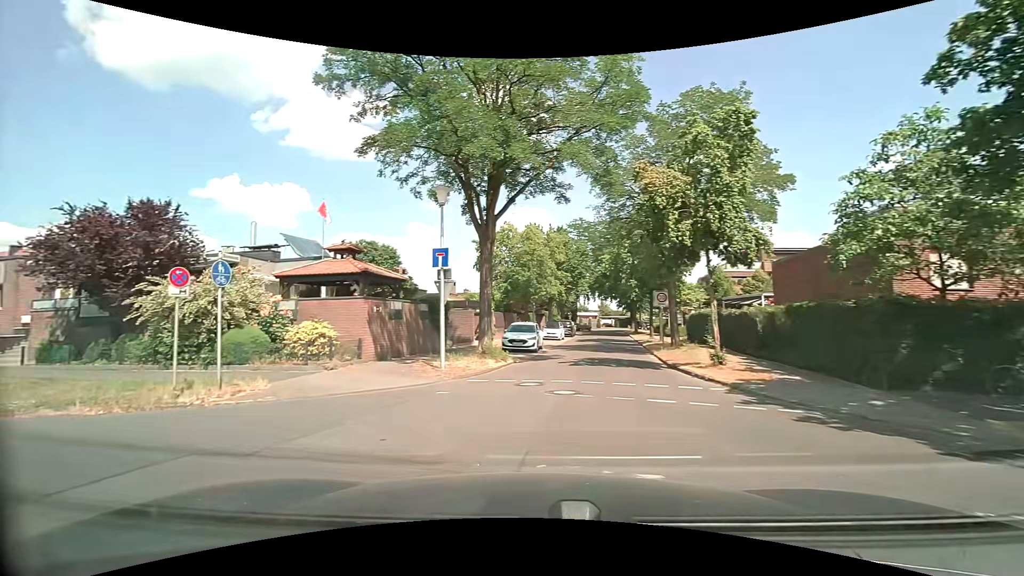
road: residential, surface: paved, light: Day
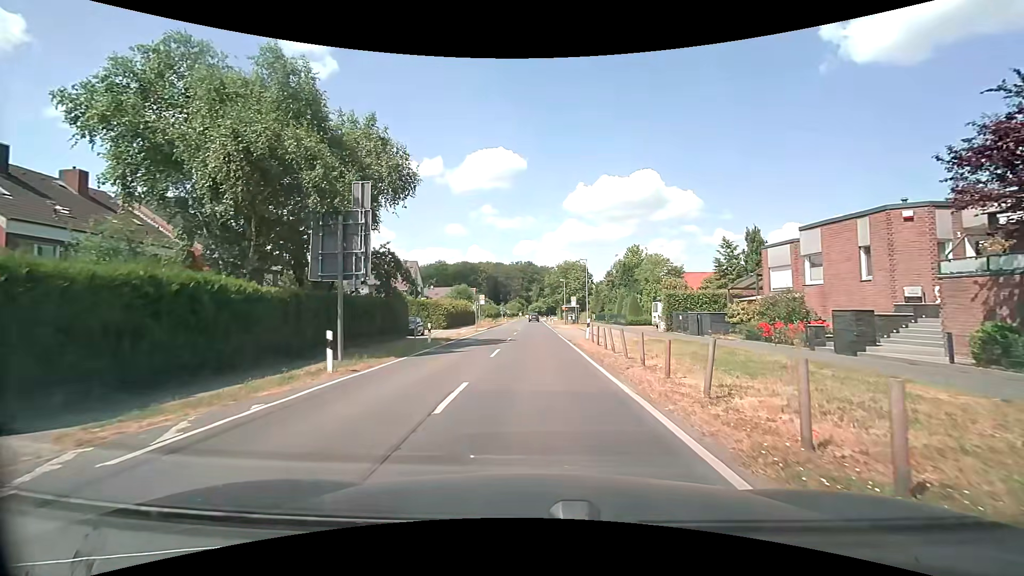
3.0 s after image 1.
(-8.4, +7.7) m; -78°
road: secondary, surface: asphalt
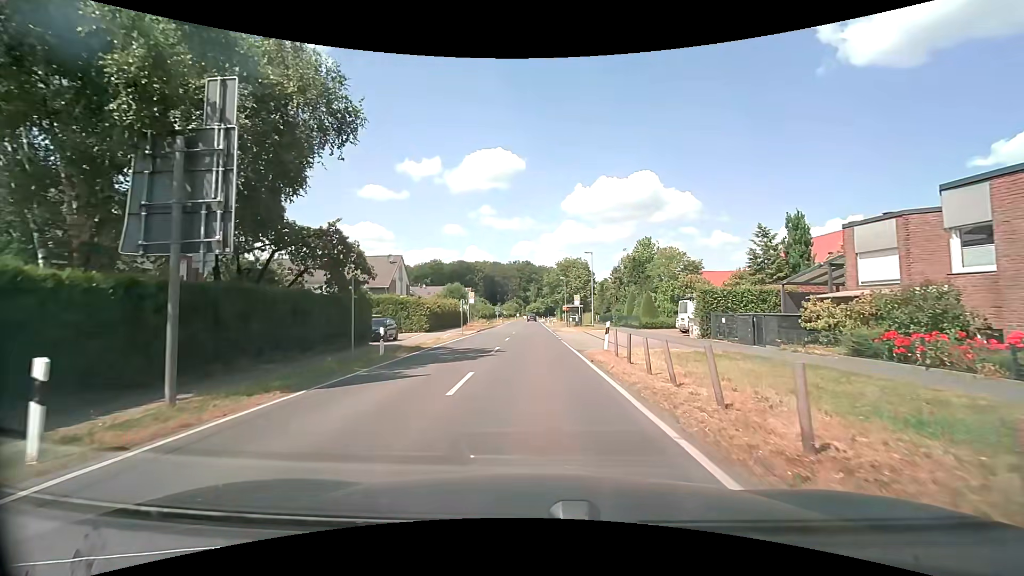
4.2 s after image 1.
(+0.2, +7.6) m; +1°
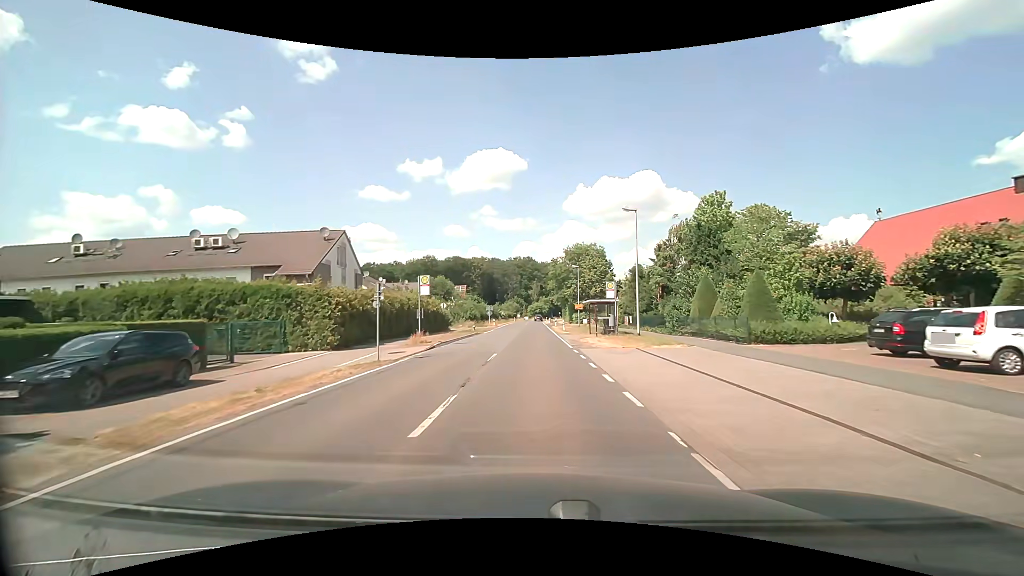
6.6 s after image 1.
(0.0, +21.3) m; 0°
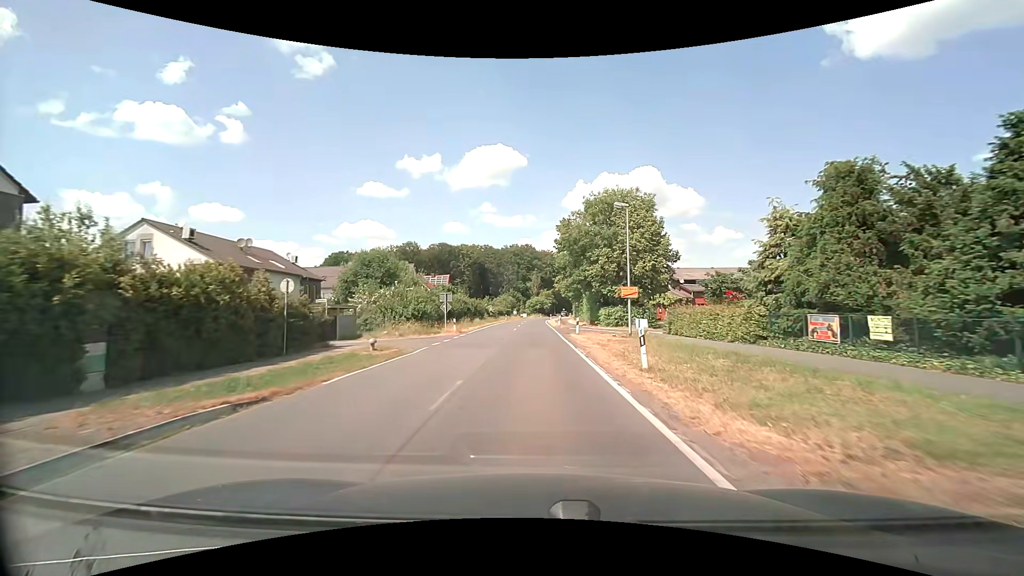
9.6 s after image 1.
(+0.2, +34.1) m; 0°
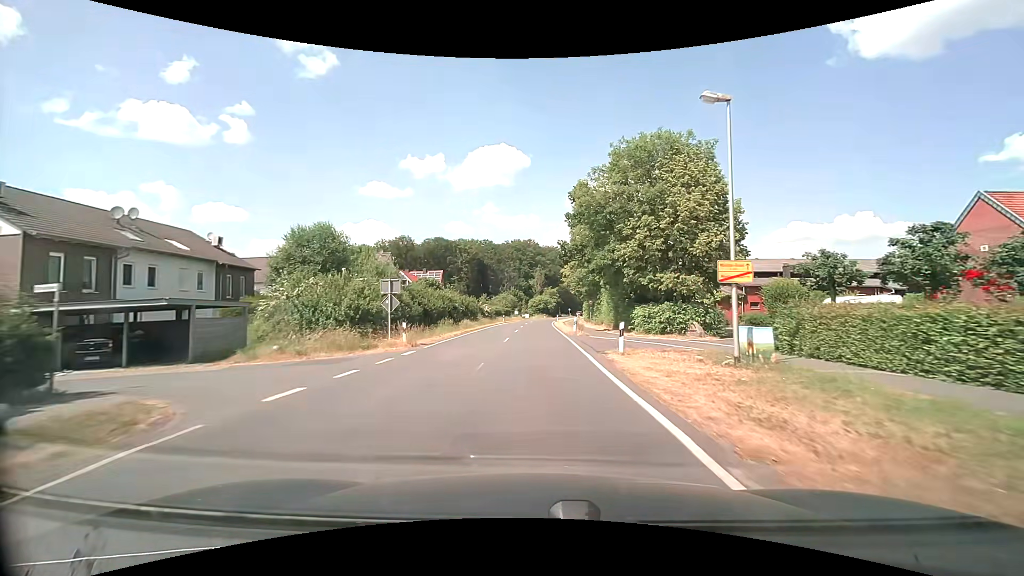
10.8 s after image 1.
(0.0, +14.7) m; 0°
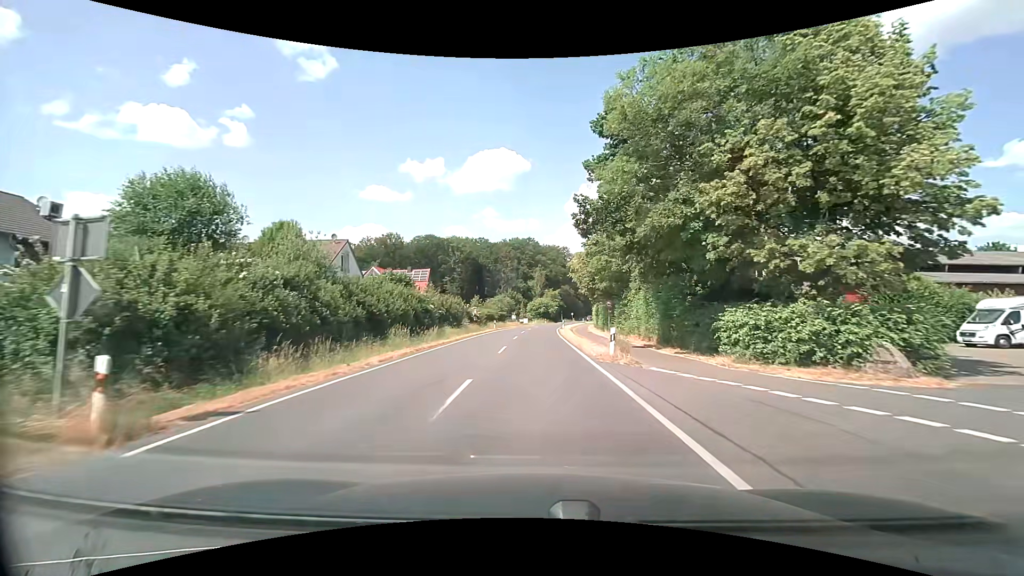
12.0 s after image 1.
(0.0, +15.0) m; 0°
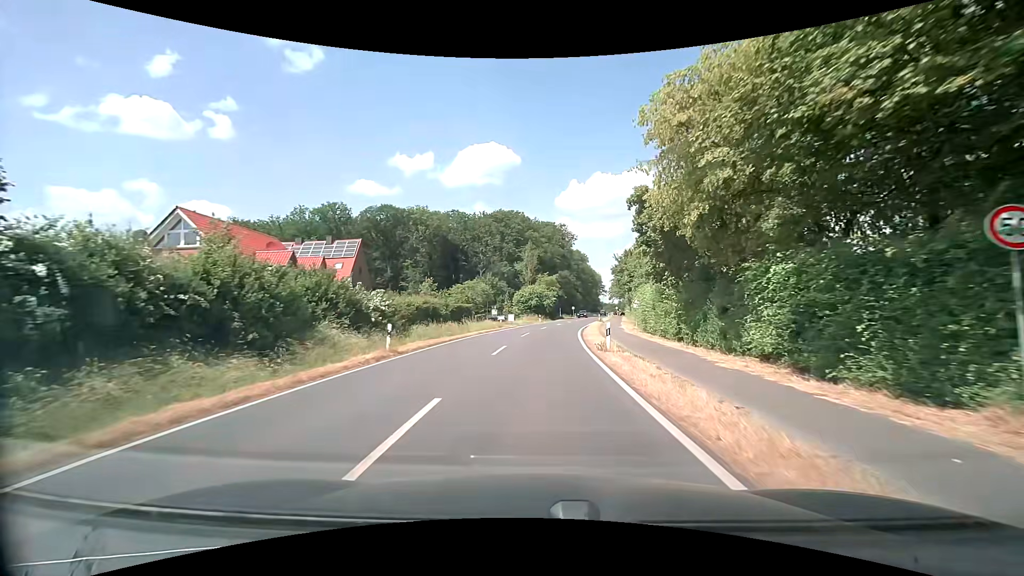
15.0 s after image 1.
(+0.4, +38.7) m; +1°
(0, +10) (0, +20) (+1, +30) (+2, +40) (+3, +50) (+5, +60) (+6, +70) (+8, +79) (+10, +89) (+12, +99) m
